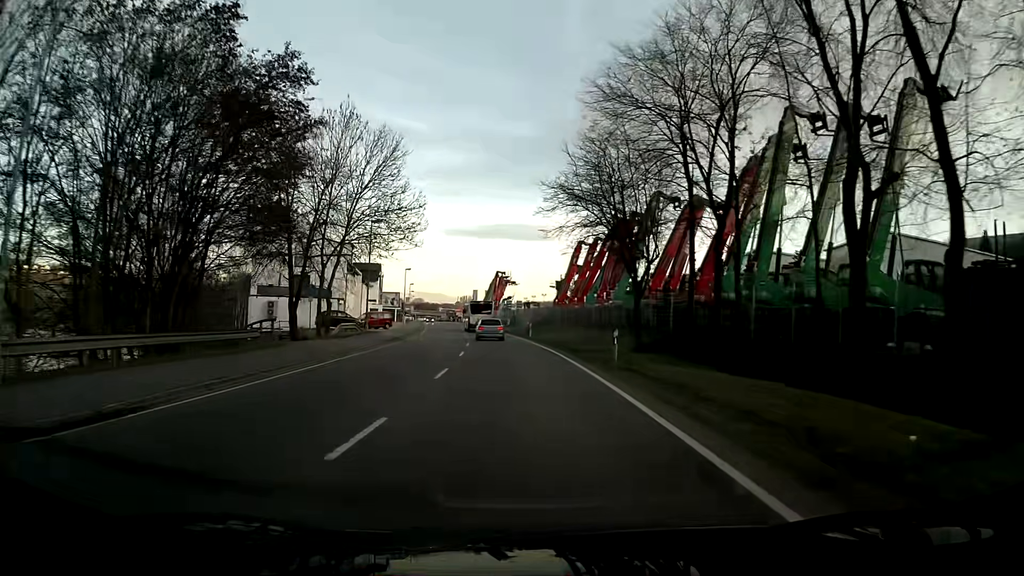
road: primary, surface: asphalt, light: Day
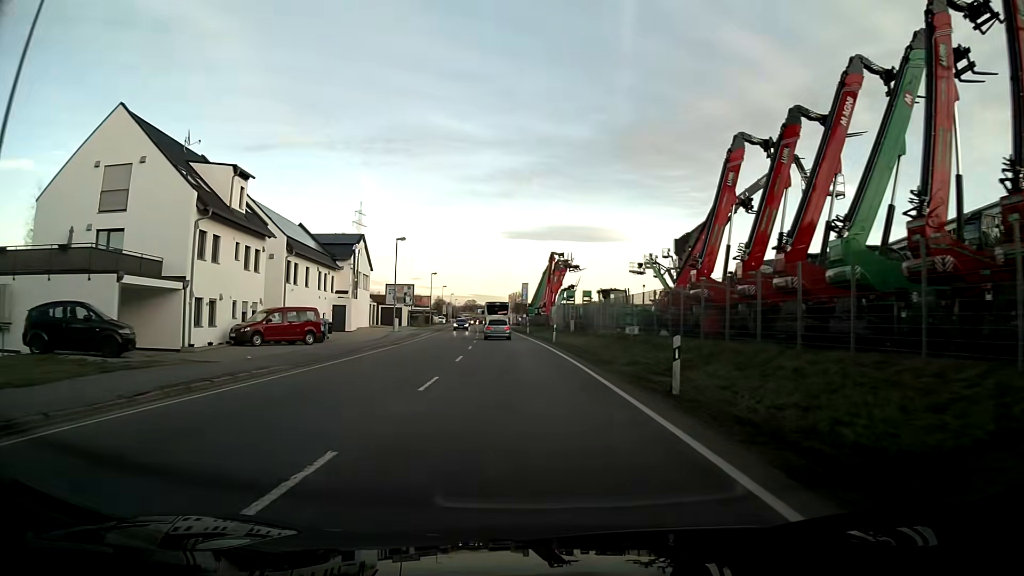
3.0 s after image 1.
(-1.6, +38.9) m; -5°
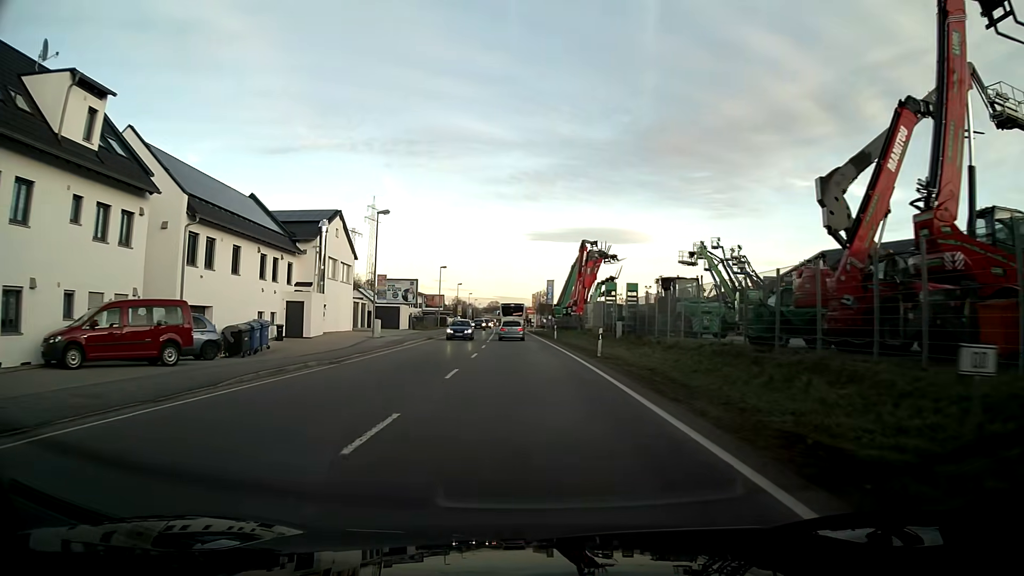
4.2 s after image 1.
(-0.2, +15.3) m; -2°
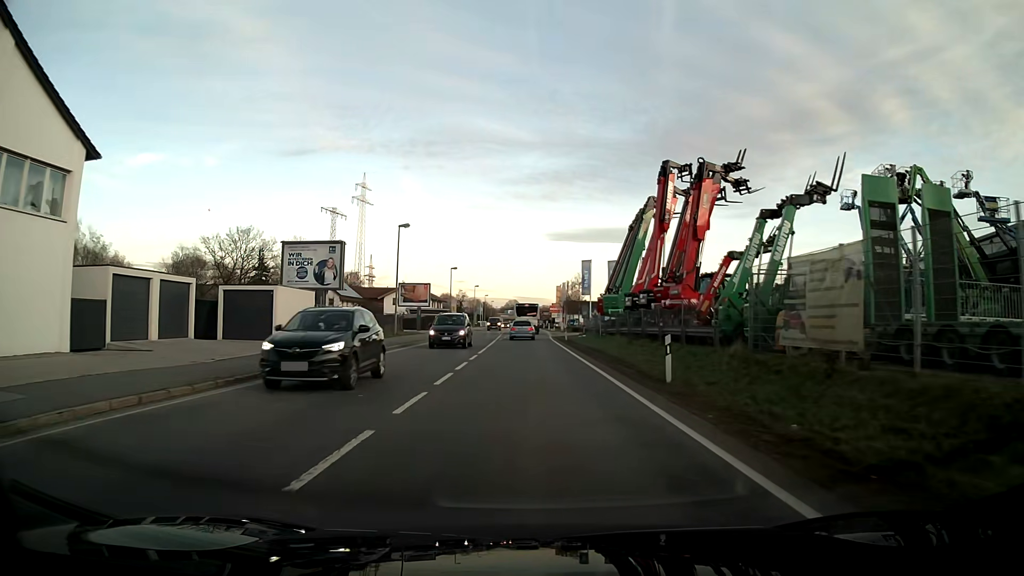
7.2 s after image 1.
(-0.7, +37.8) m; -1°
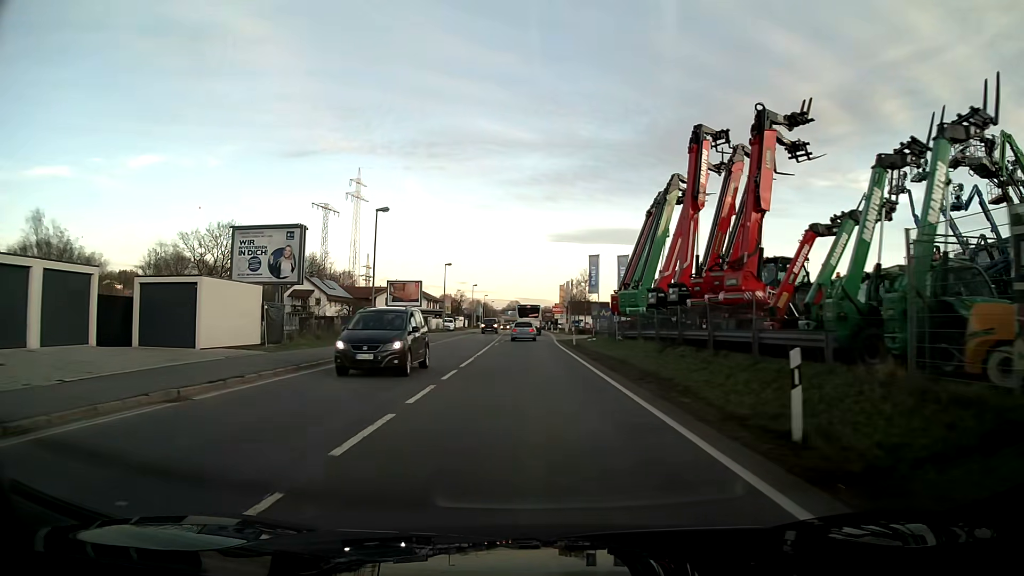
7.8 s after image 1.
(0.0, +7.5) m; 0°
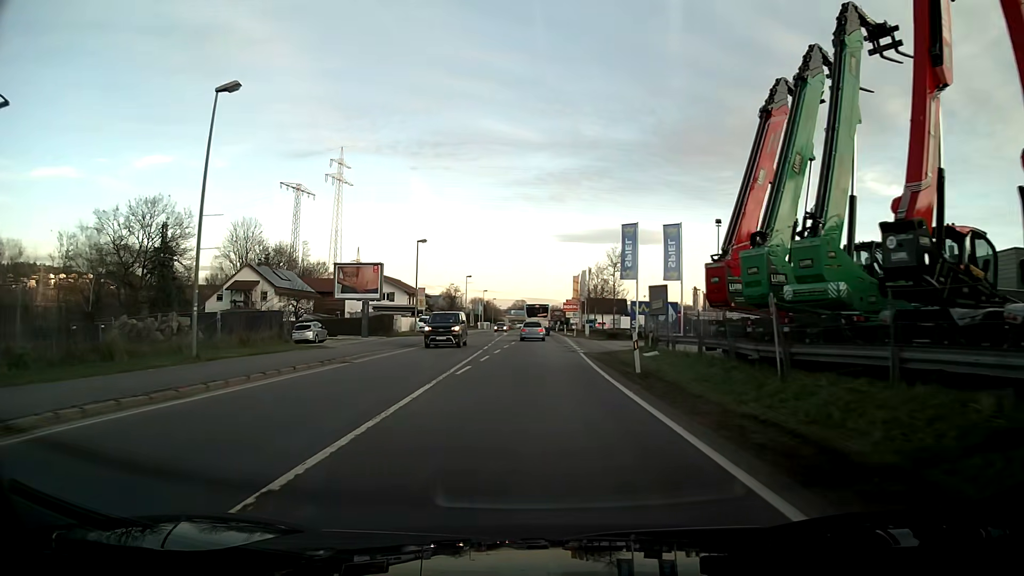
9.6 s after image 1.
(-0.1, +22.6) m; 0°
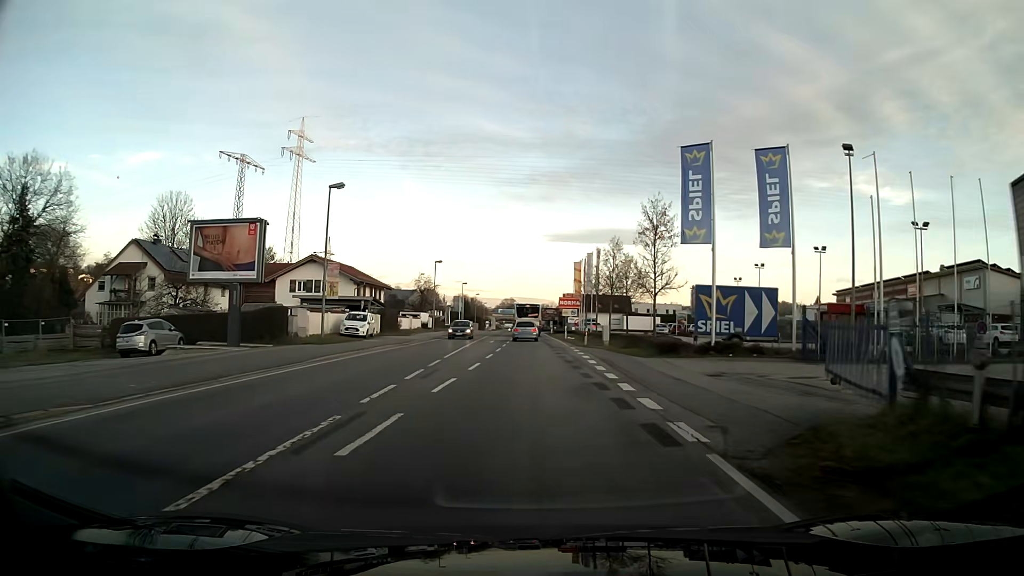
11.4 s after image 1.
(+0.1, +22.7) m; +1°
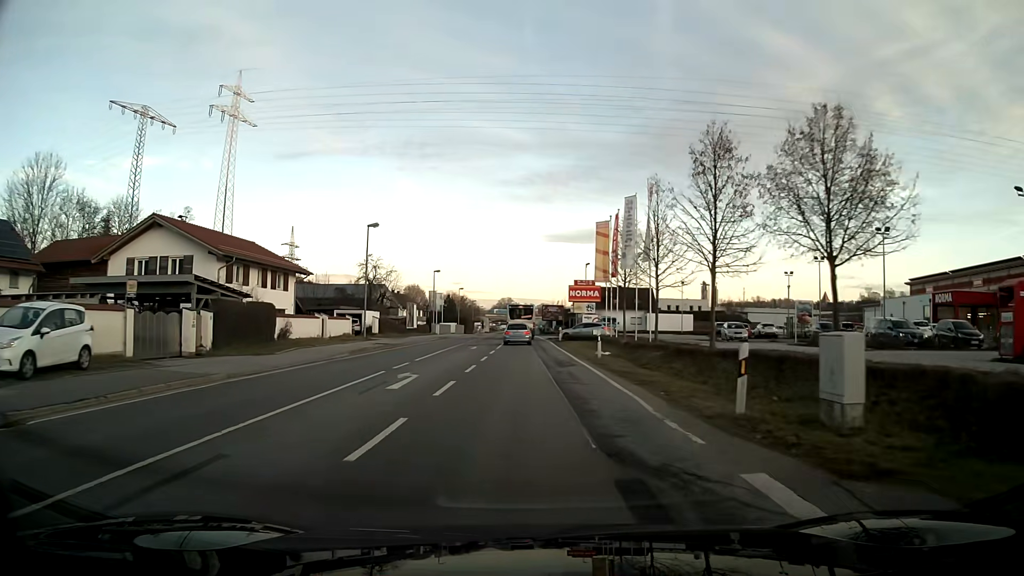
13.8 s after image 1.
(+0.1, +30.3) m; 0°
(0, +10) (0, +20) (0, +30) (0, +40) (-1, +50) (-1, +60) (-1, +70) (-1, +80) (-1, +90) (-2, +100) m
